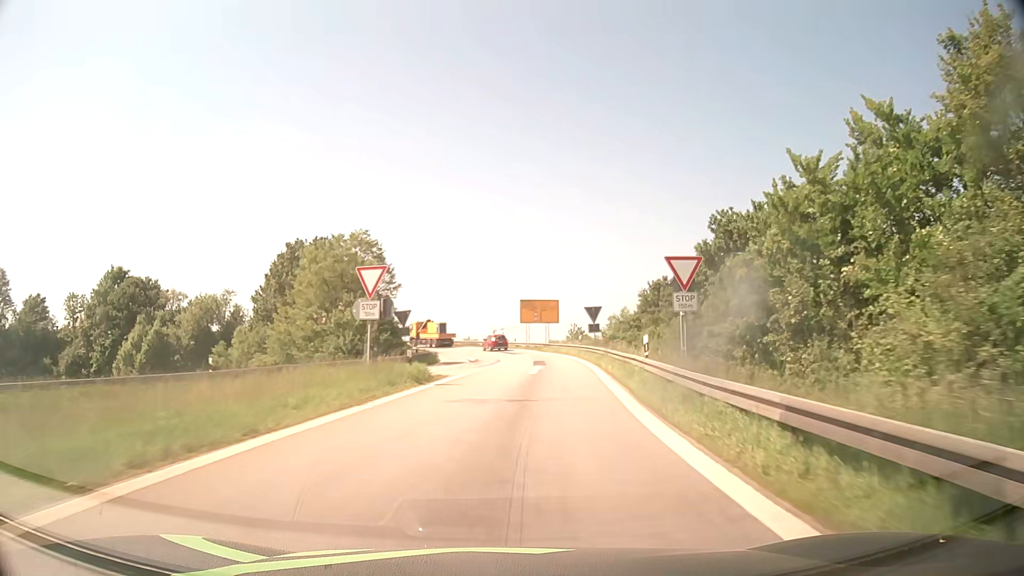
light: Day
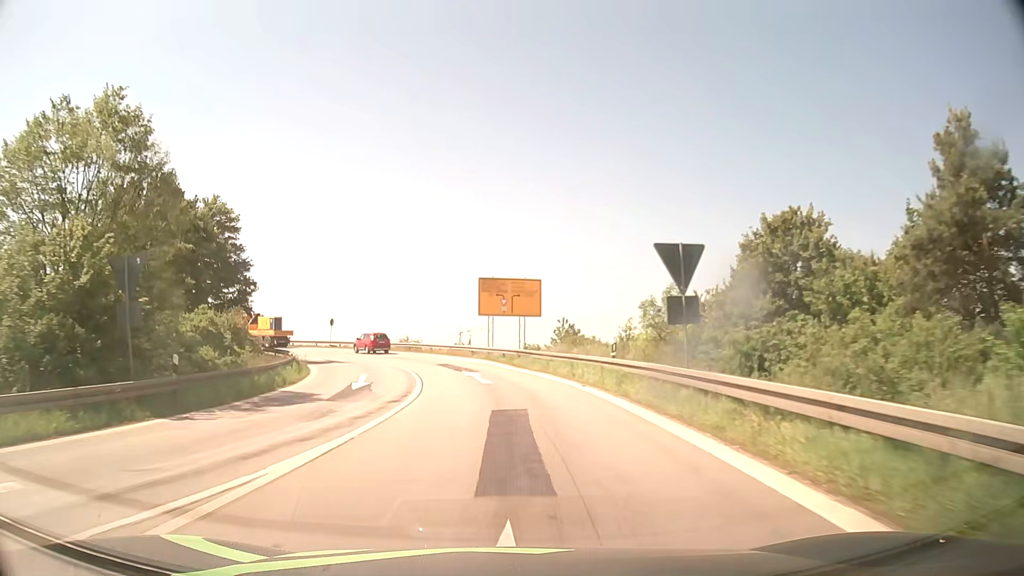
(+1.5, +28.6) m; +3°
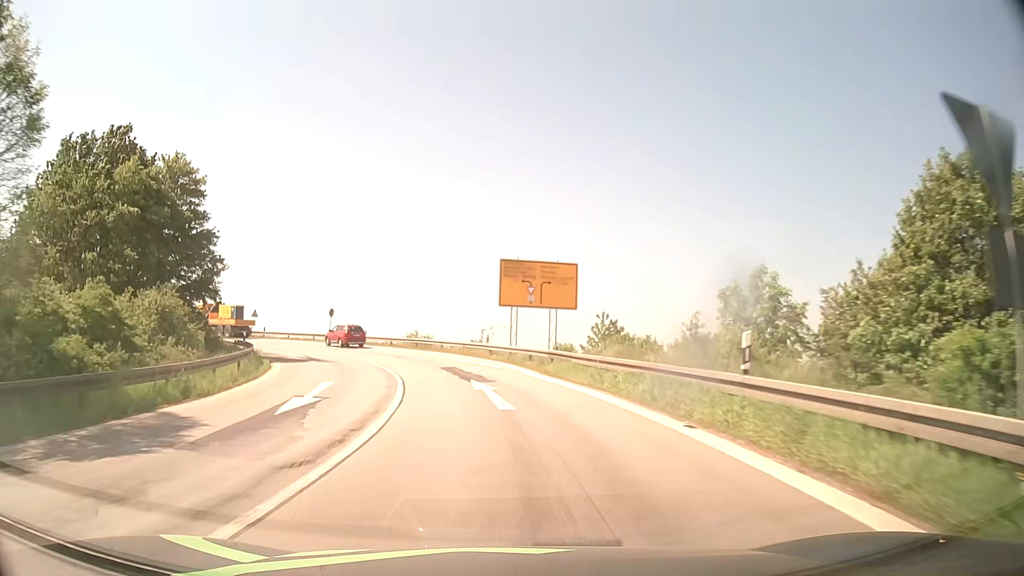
(-0.1, +9.0) m; -2°
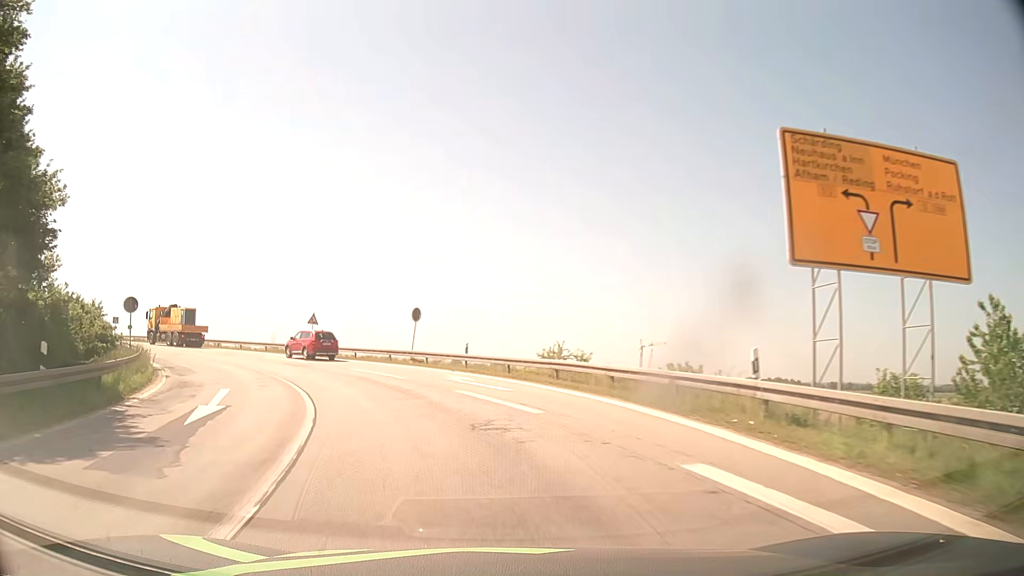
(-2.3, +24.8) m; -13°
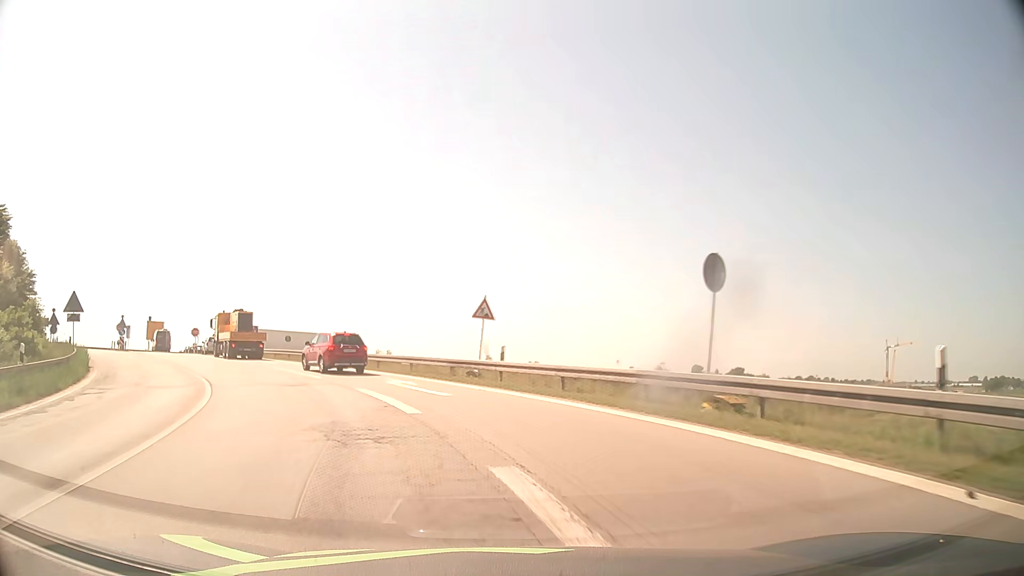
(-3.8, +22.6) m; -20°
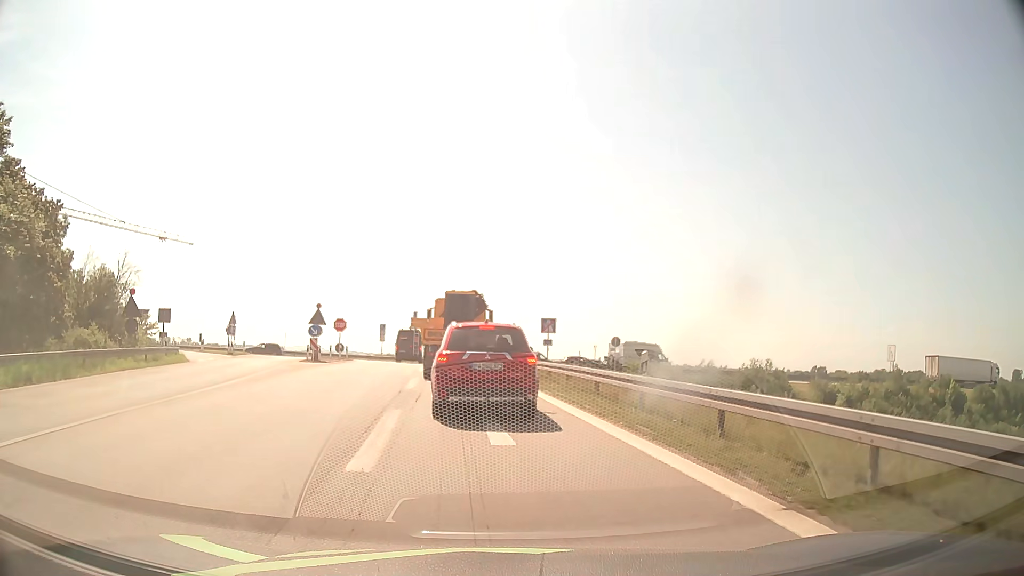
(-7.8, +28.1) m; -29°
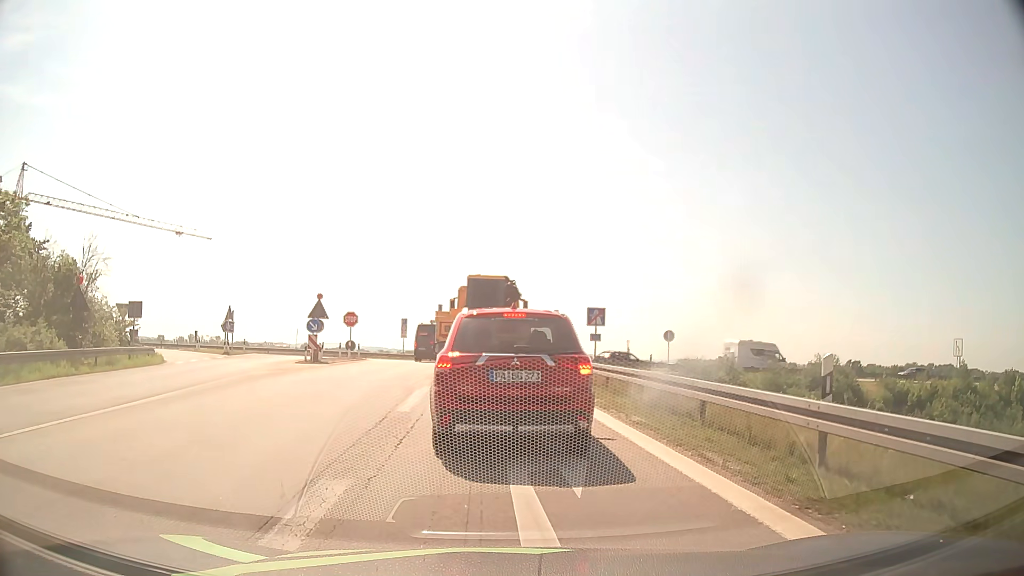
(-0.2, +6.6) m; -3°
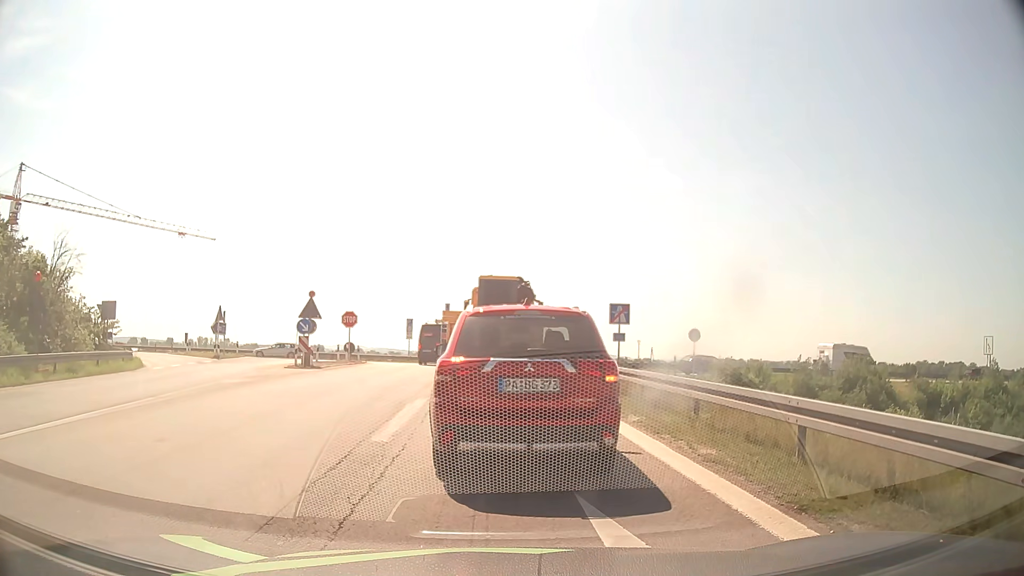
(0.0, +3.1) m; 0°
